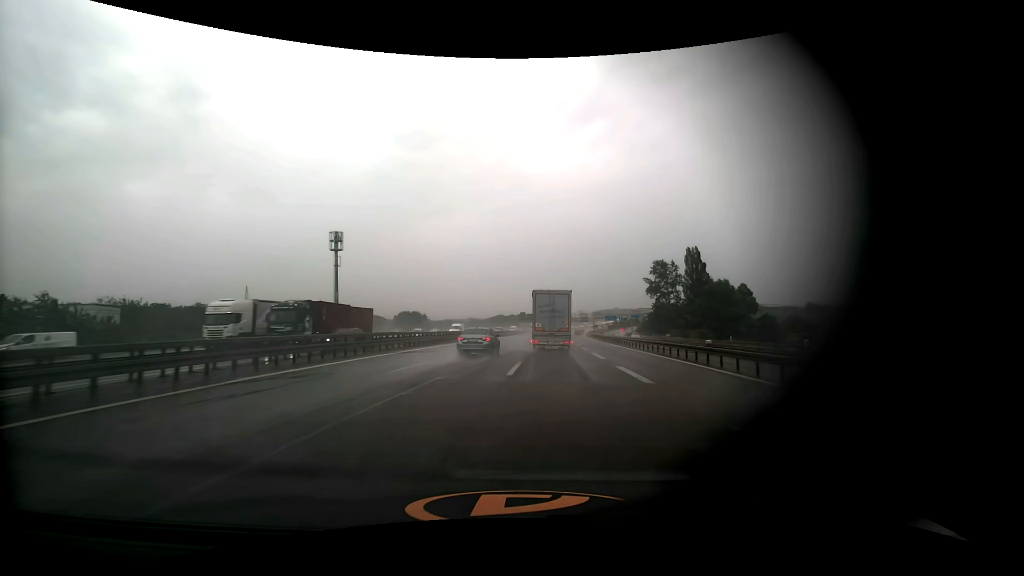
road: motorway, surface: asphalt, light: Day
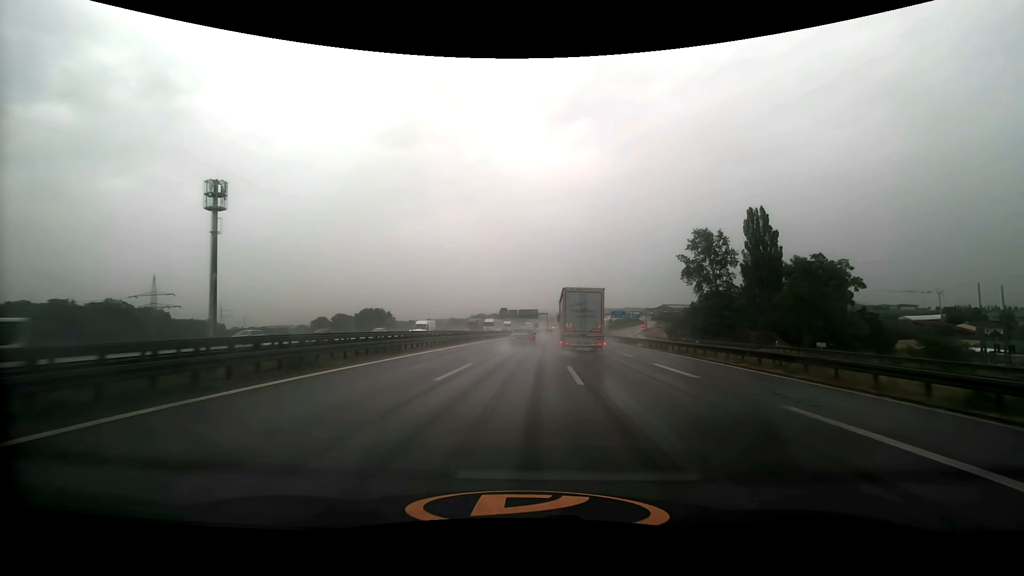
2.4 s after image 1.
(+0.6, +56.4) m; +2°
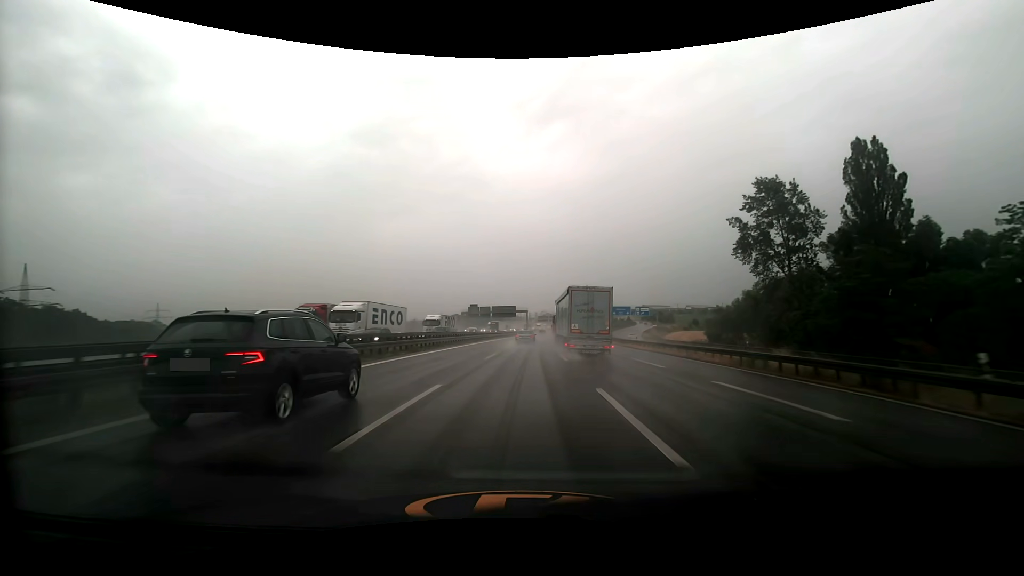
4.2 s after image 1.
(+1.1, +43.6) m; +3°
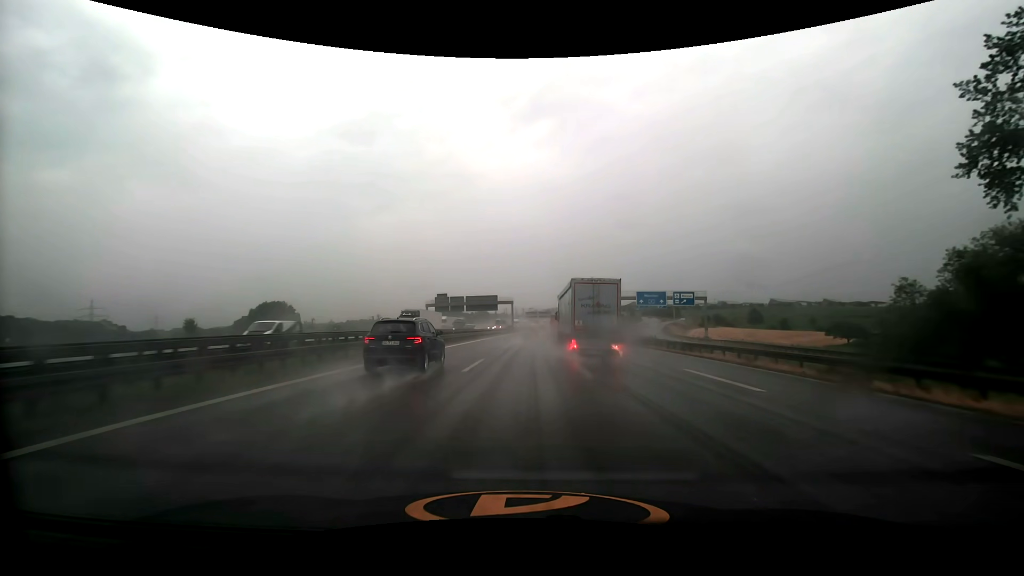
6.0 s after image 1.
(+0.5, +45.1) m; +1°
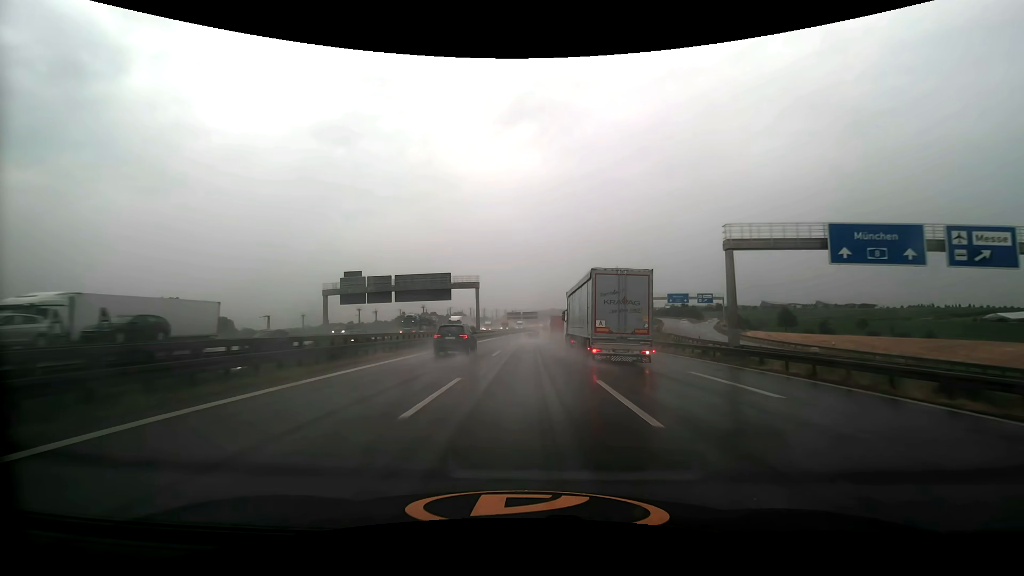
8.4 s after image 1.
(+1.0, +61.8) m; +2°
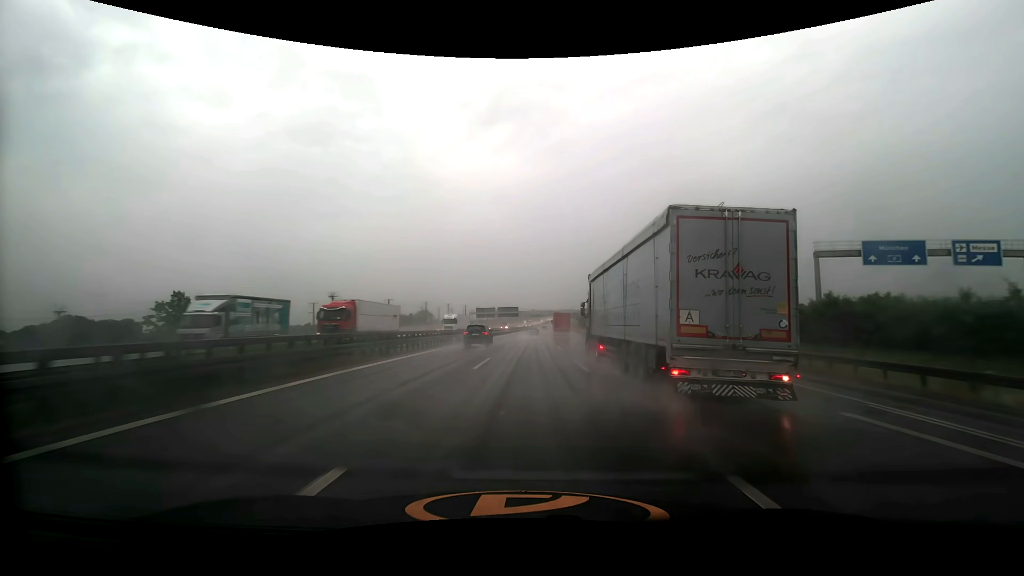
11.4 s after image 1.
(+1.5, +81.5) m; +2°
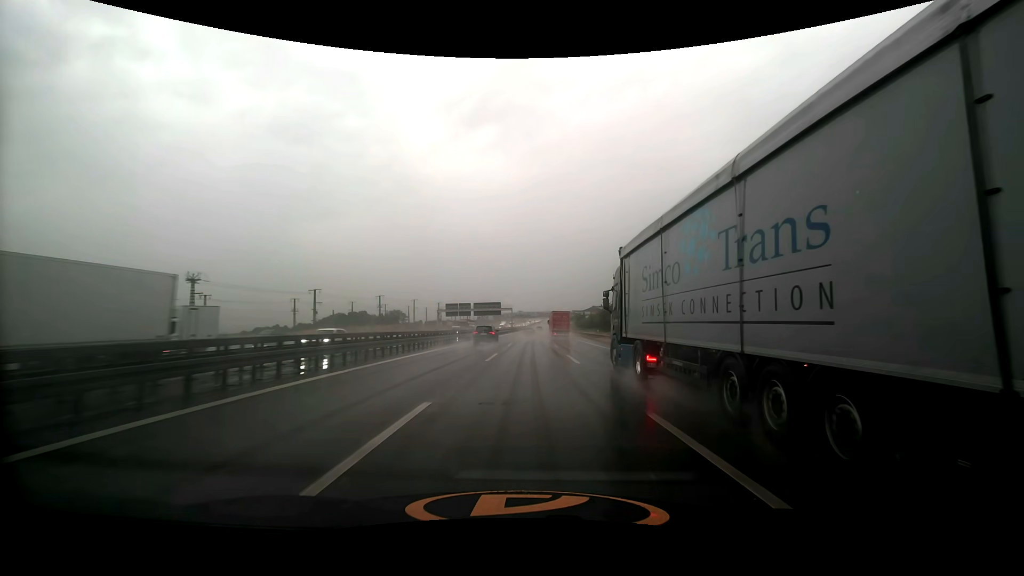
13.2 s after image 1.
(+0.7, +50.1) m; +2°
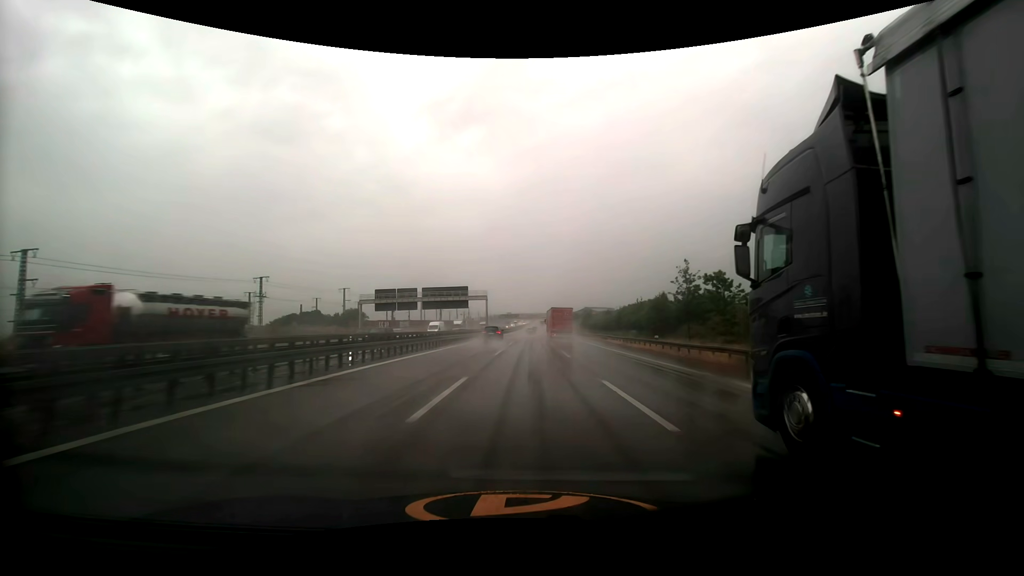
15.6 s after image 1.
(+0.9, +67.4) m; +1°
(0, +10) (0, +20) (0, +30) (0, +40) (0, +50) (+1, +60) (+1, +70) (+1, +80) (+1, +90) (+1, +100) m
